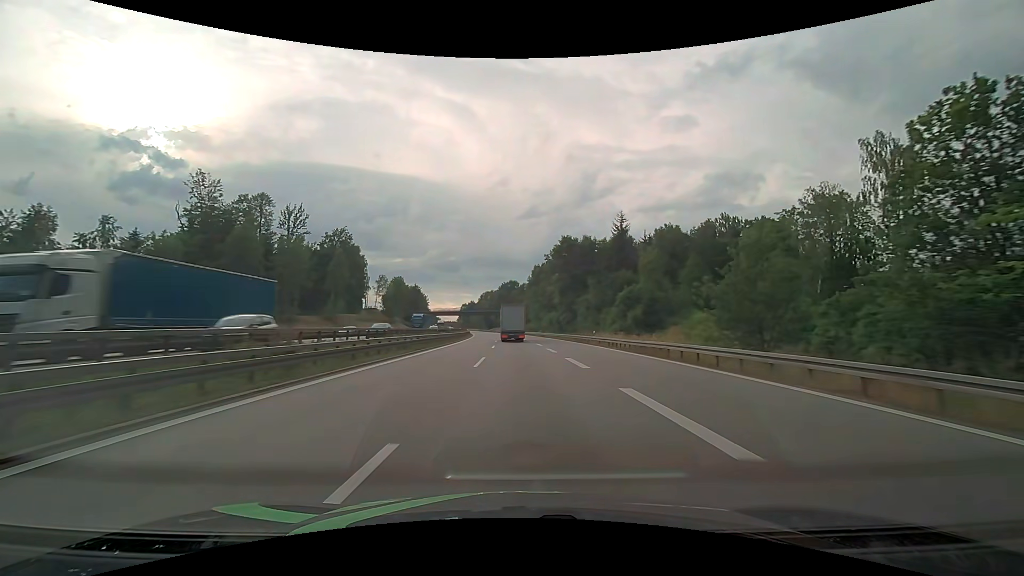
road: motorway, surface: asphalt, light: Day
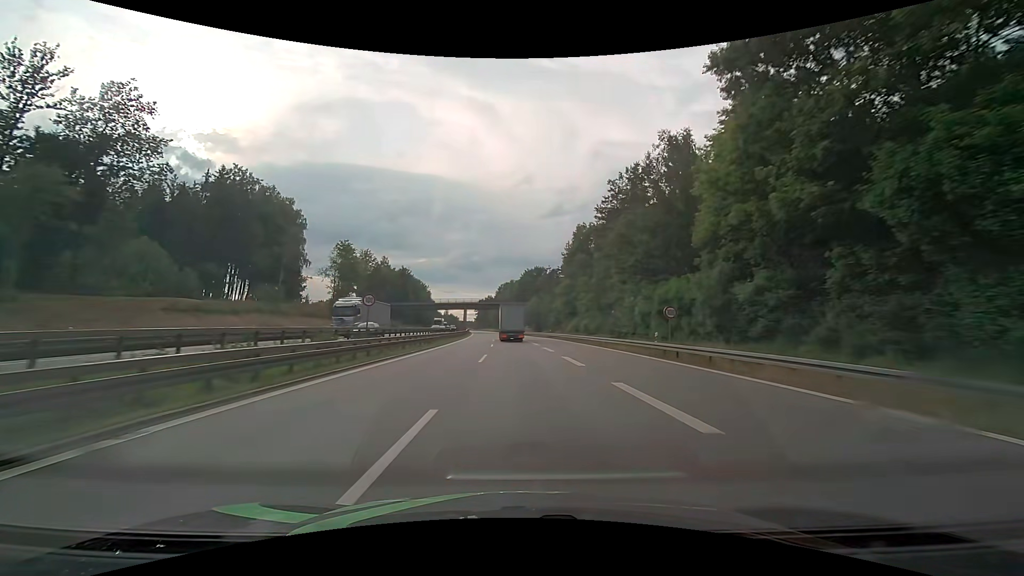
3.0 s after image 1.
(-1.5, +70.5) m; -3°
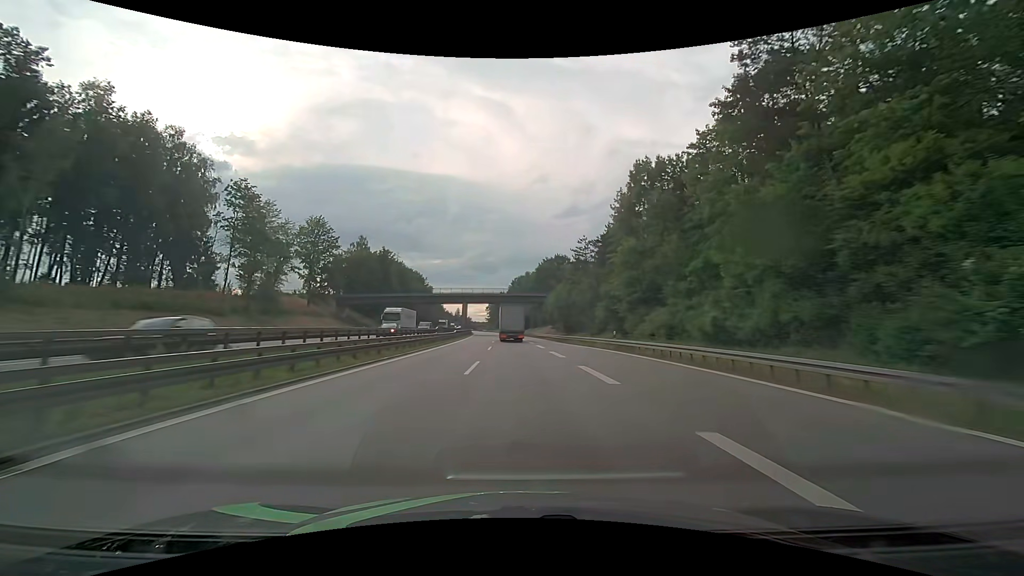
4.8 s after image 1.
(-0.7, +42.2) m; -2°
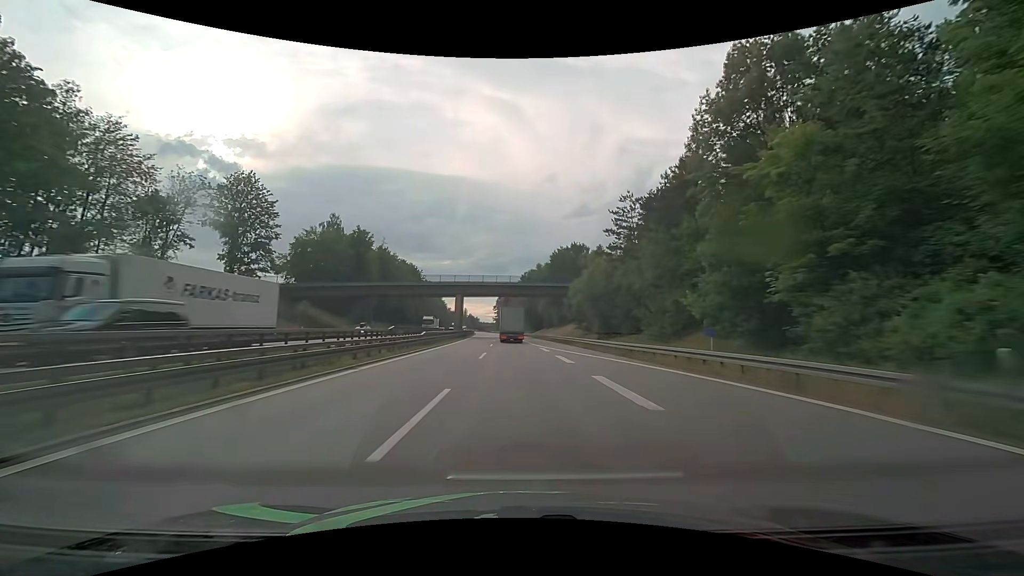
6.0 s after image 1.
(-0.2, +28.0) m; -1°
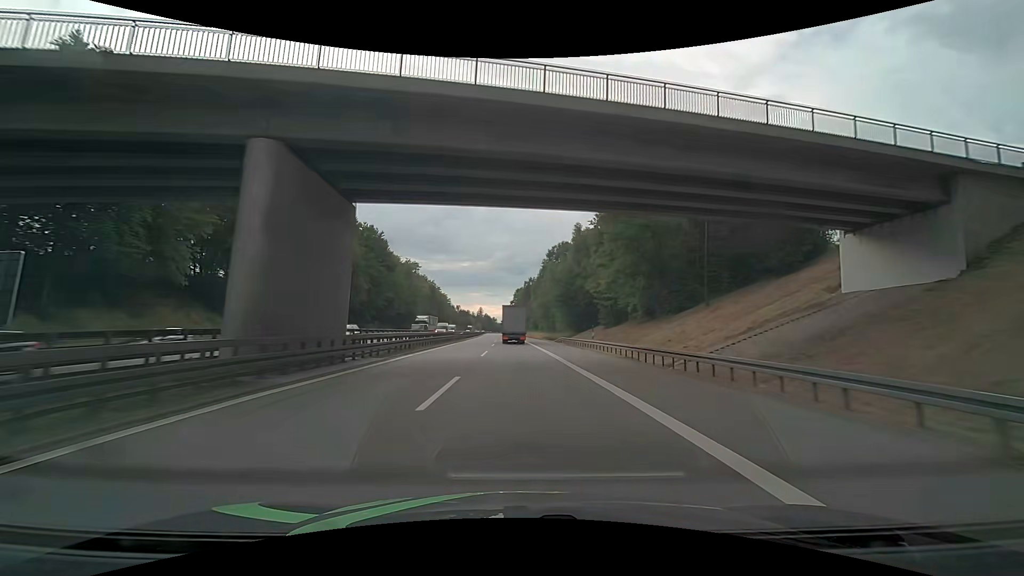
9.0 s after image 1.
(-1.4, +69.9) m; -2°
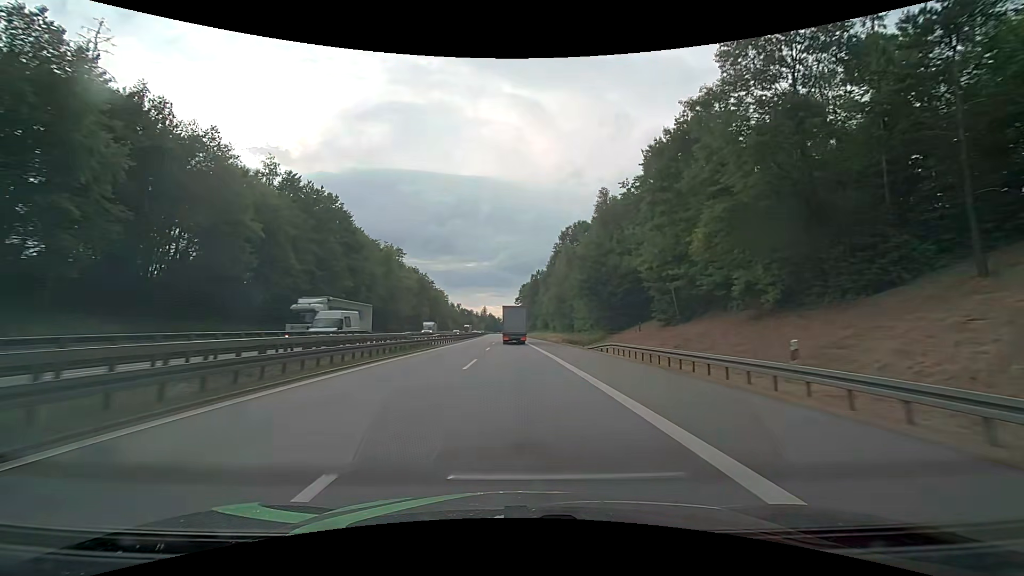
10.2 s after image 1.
(-0.3, +27.9) m; -2°
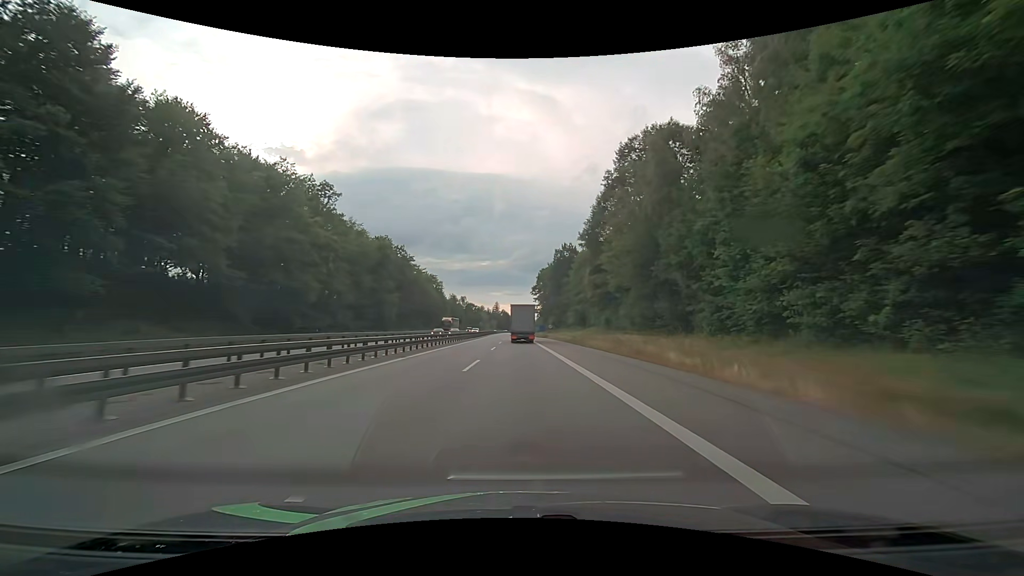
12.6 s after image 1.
(+0.1, +55.8) m; -1°
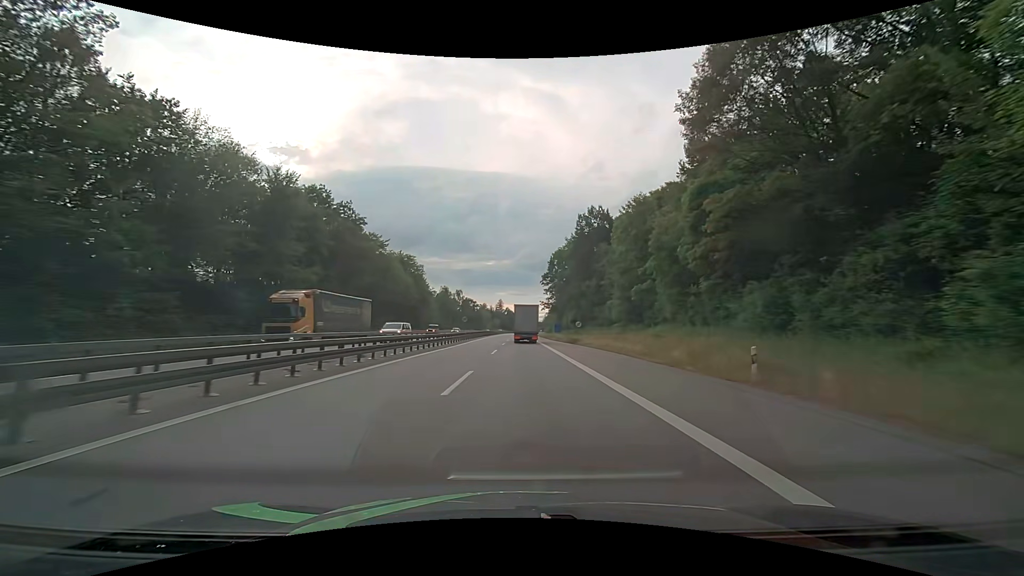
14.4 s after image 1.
(-0.2, +41.9) m; -1°
(0, +10) (0, +20) (0, +30) (0, +40) (0, +50) (0, +60) (0, +70) (-1, +80) (-1, +90) (-1, +100) m
